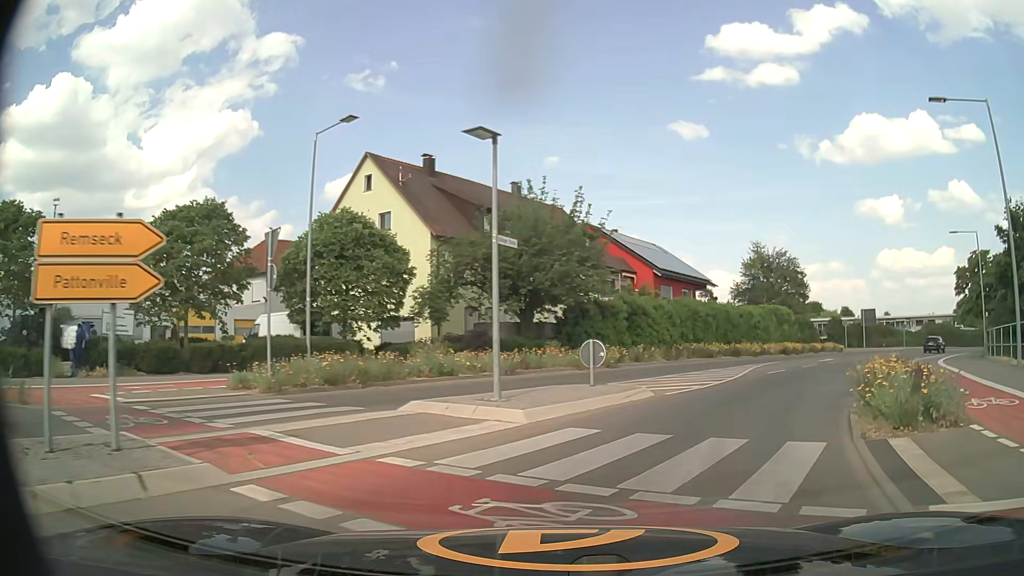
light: Day
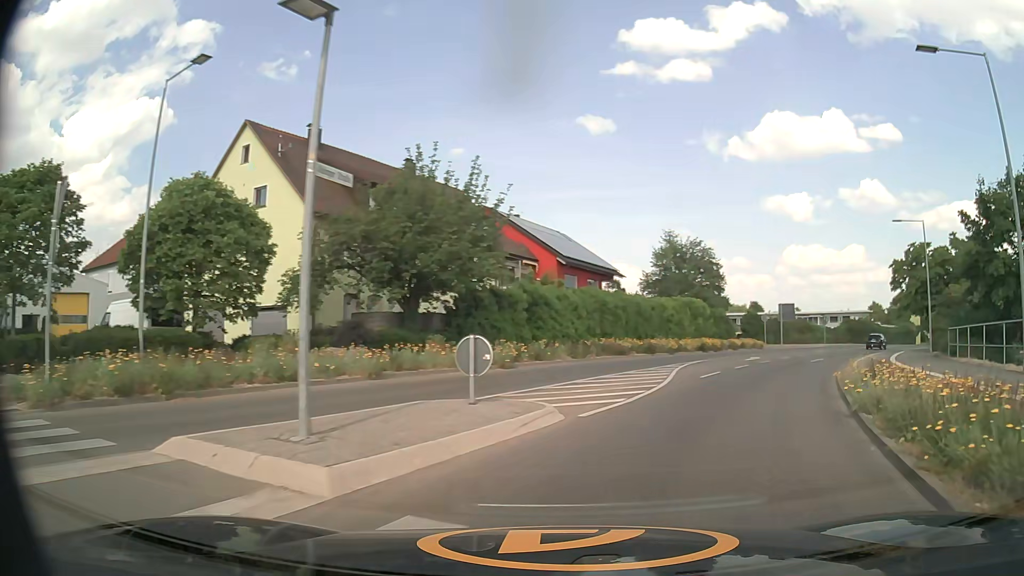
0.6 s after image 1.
(+0.3, +4.8) m; +9°
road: secondary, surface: asphalt
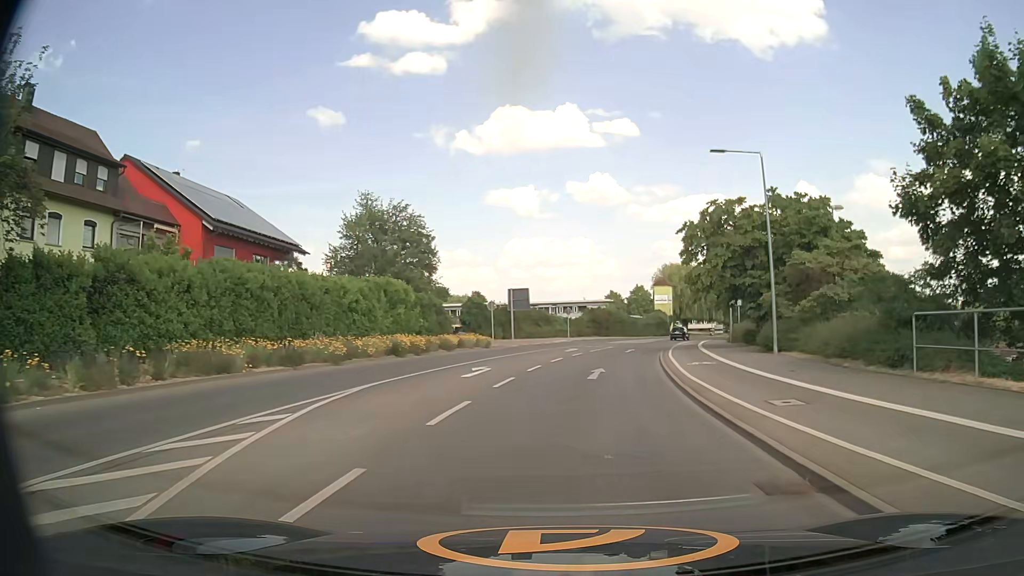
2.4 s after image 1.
(+4.1, +16.2) m; +23°
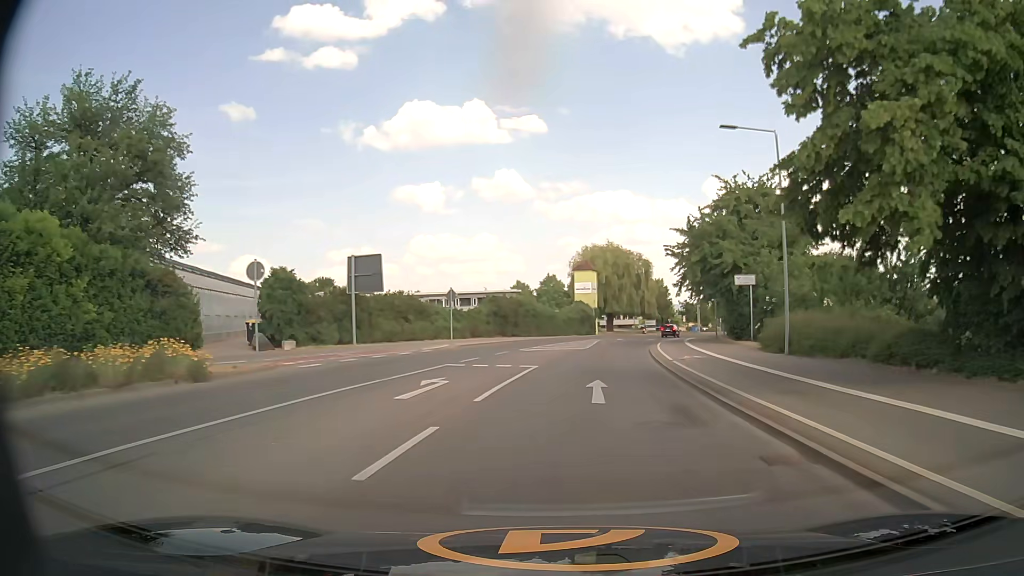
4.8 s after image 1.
(+1.6, +27.5) m; +8°
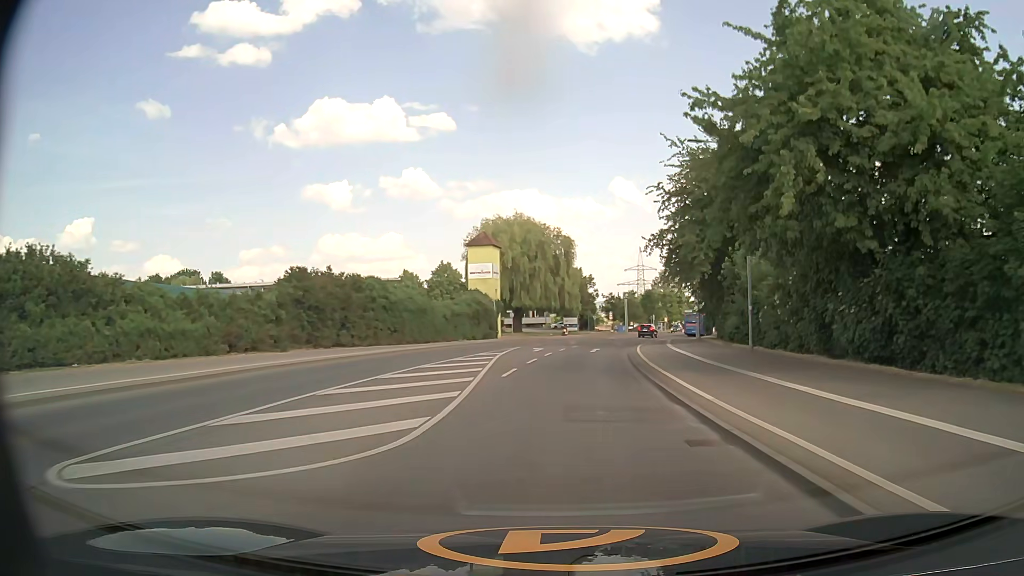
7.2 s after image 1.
(+2.0, +29.5) m; +8°
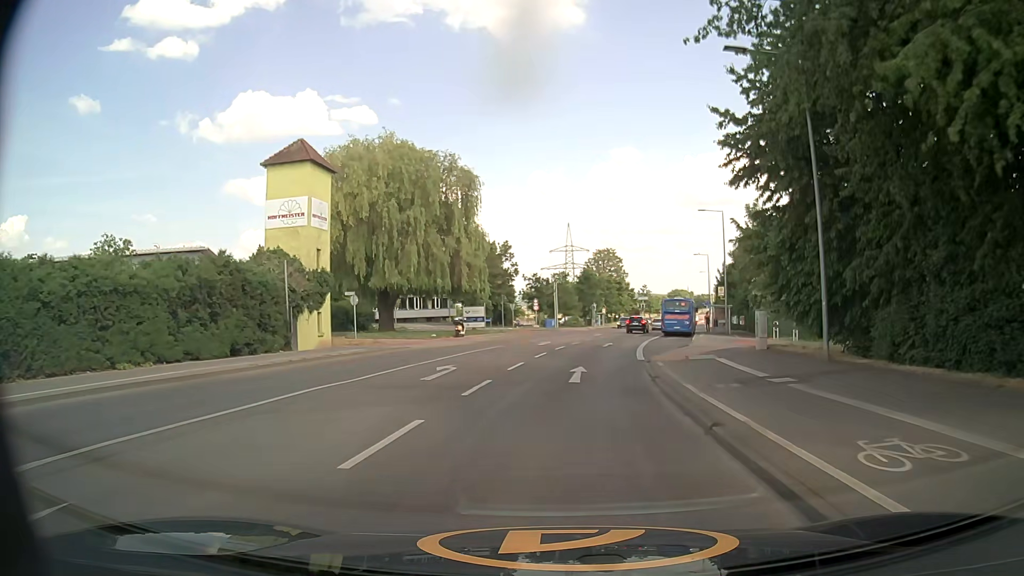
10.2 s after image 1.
(+2.2, +35.0) m; +7°
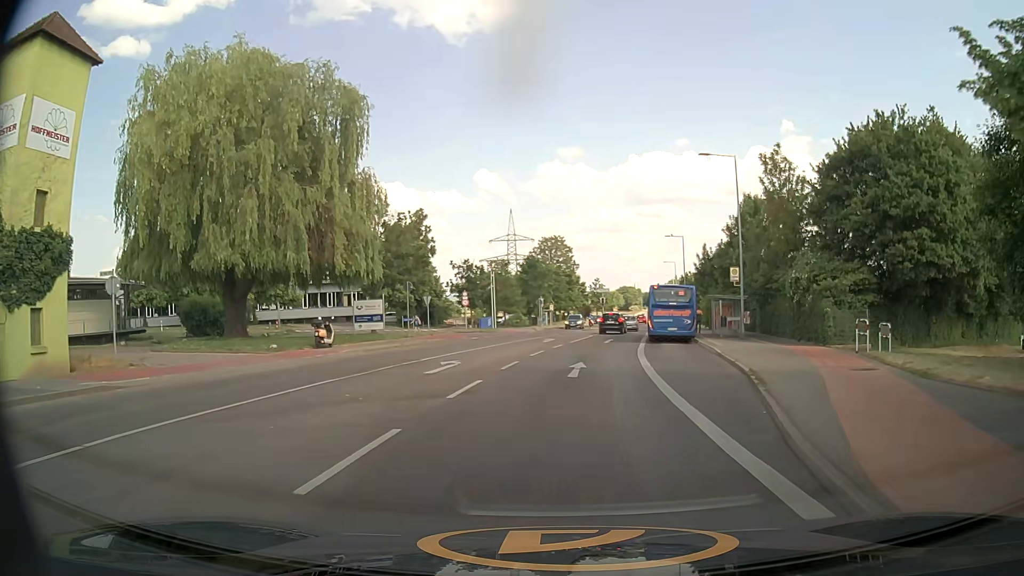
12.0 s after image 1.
(+0.8, +18.7) m; +5°
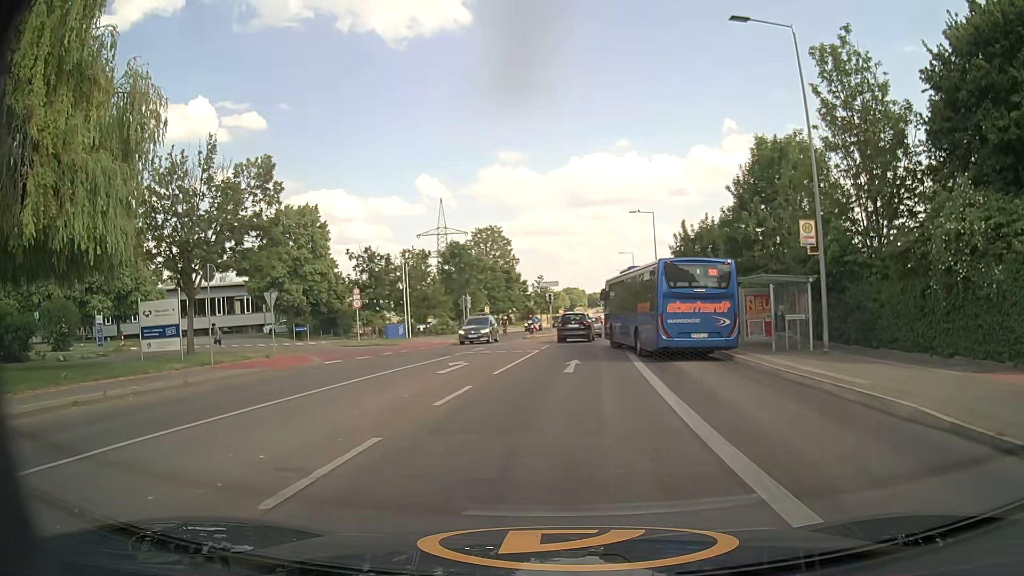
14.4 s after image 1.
(+0.8, +17.8) m; +4°
(0, +10) (+1, +20) (+1, +30) (+2, +40) (+3, +50) (+4, +60) (+5, +70) (+6, +80) (+6, +90) (+7, +100) m
